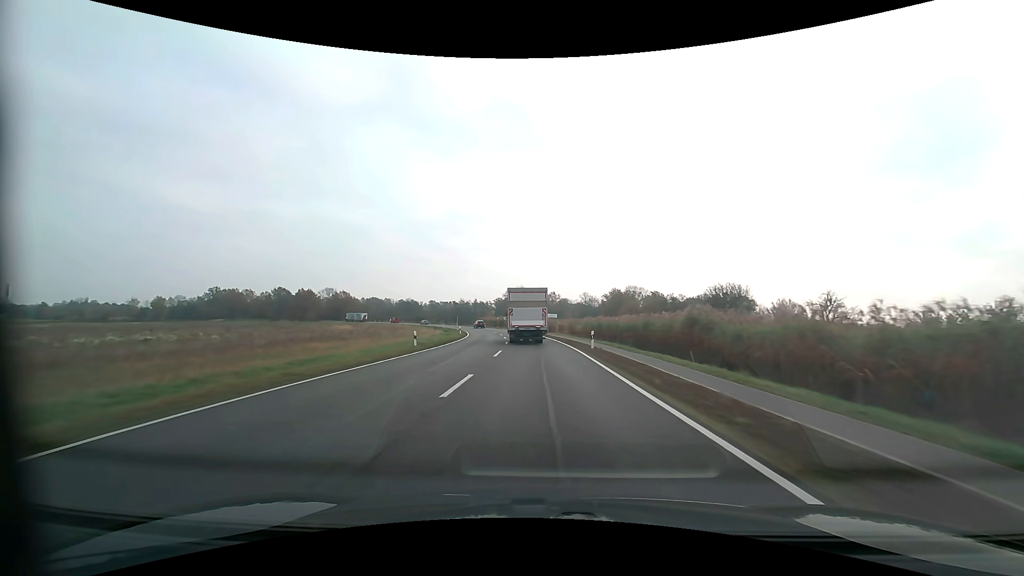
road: primary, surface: asphalt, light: Day
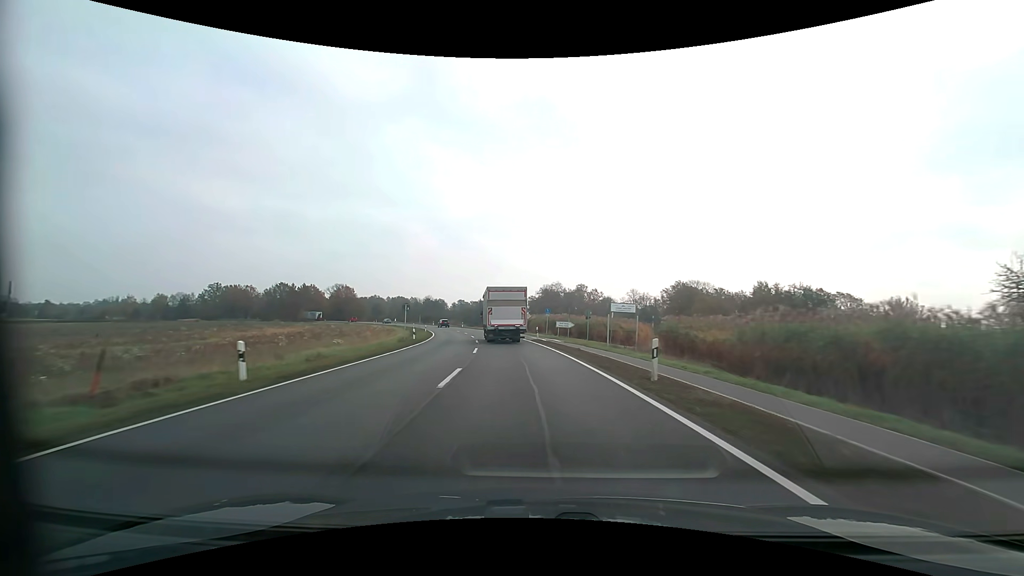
(-1.1, +47.0) m; -4°
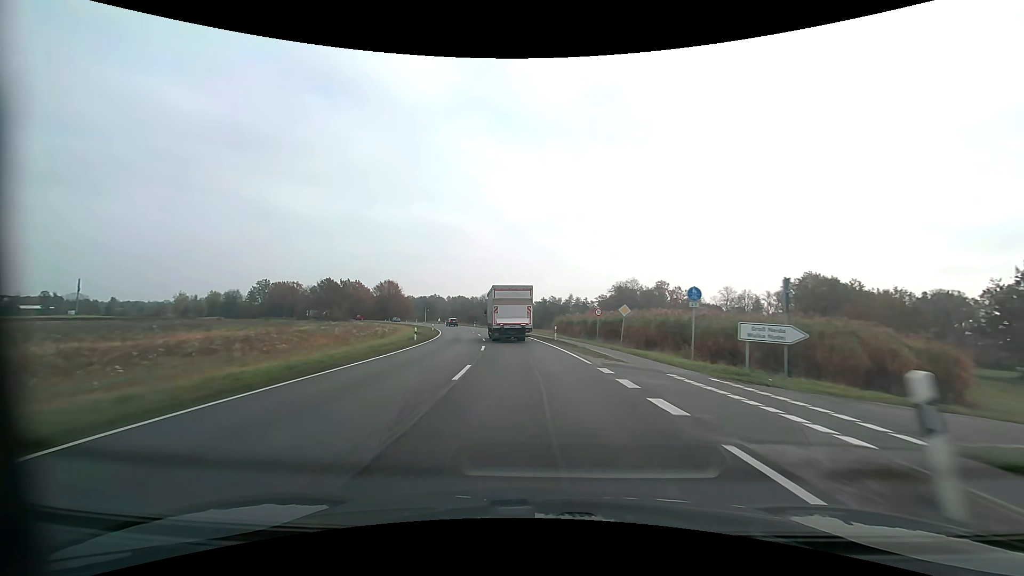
(-2.3, +35.2) m; -8°
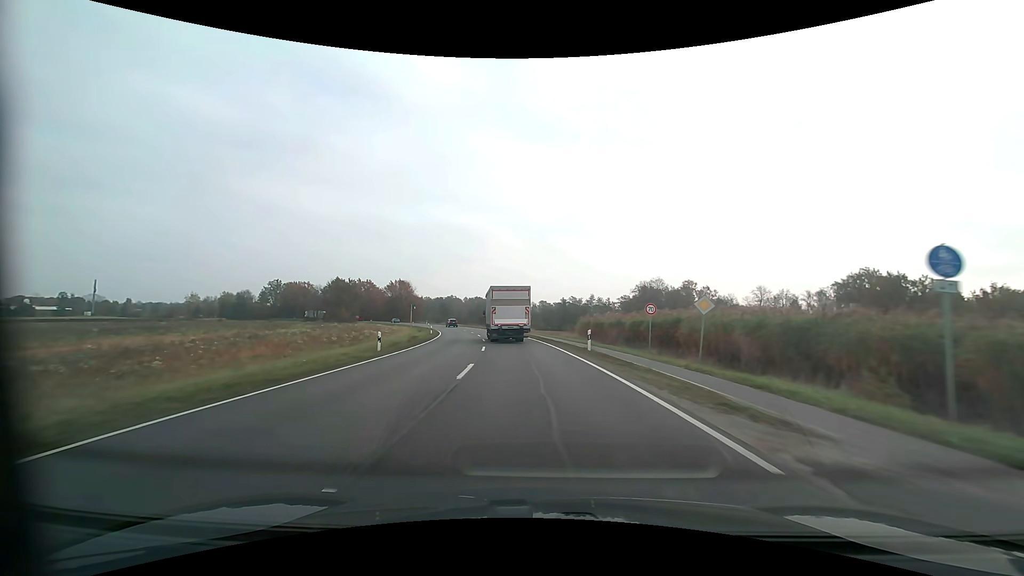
(-0.2, +11.7) m; -2°
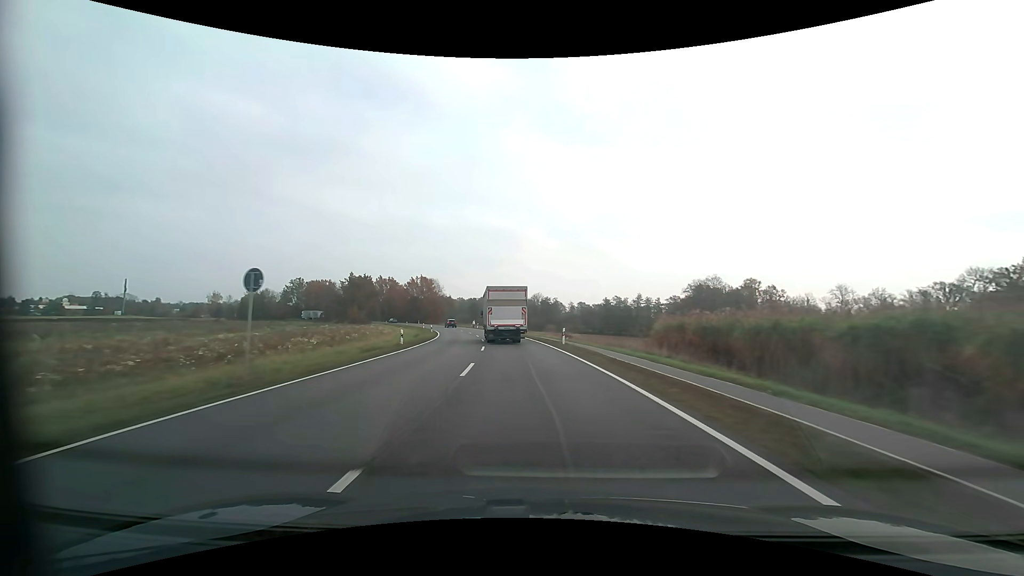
(-0.8, +23.5) m; -4°
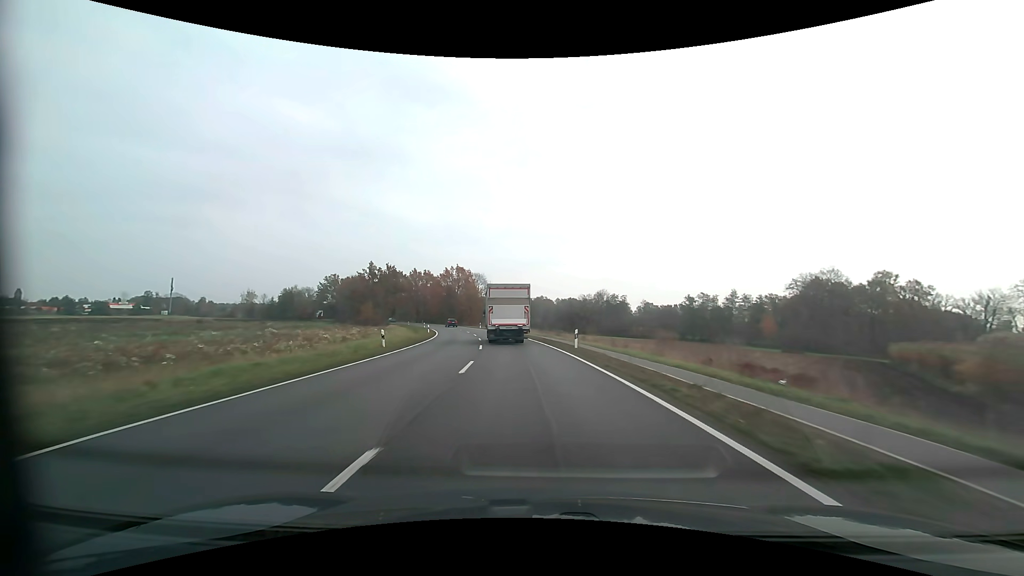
(-2.0, +35.6) m; -7°
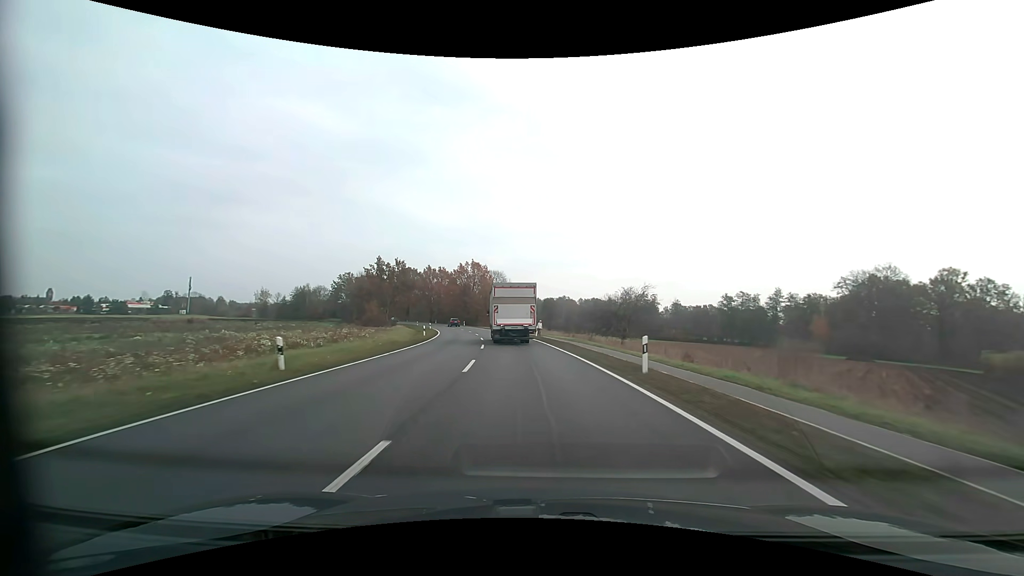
(-0.3, +11.9) m; -2°
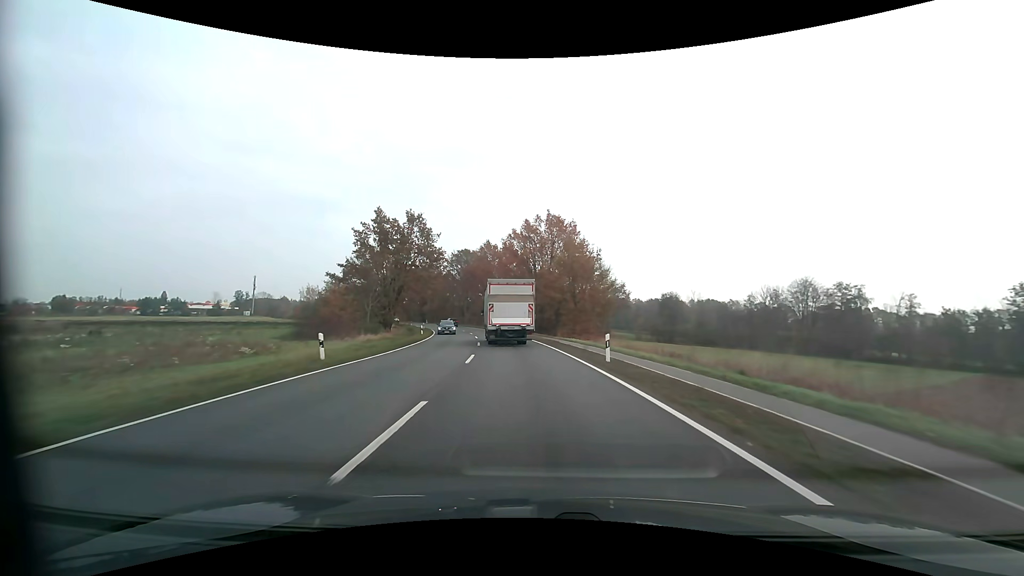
(-5.3, +57.1) m; -10°
(0, +10) (-1, +20) (-2, +30) (-3, +40) (-4, +50) (-6, +60) (-8, +69) (-11, +79) (-14, +89) (-17, +98) m
